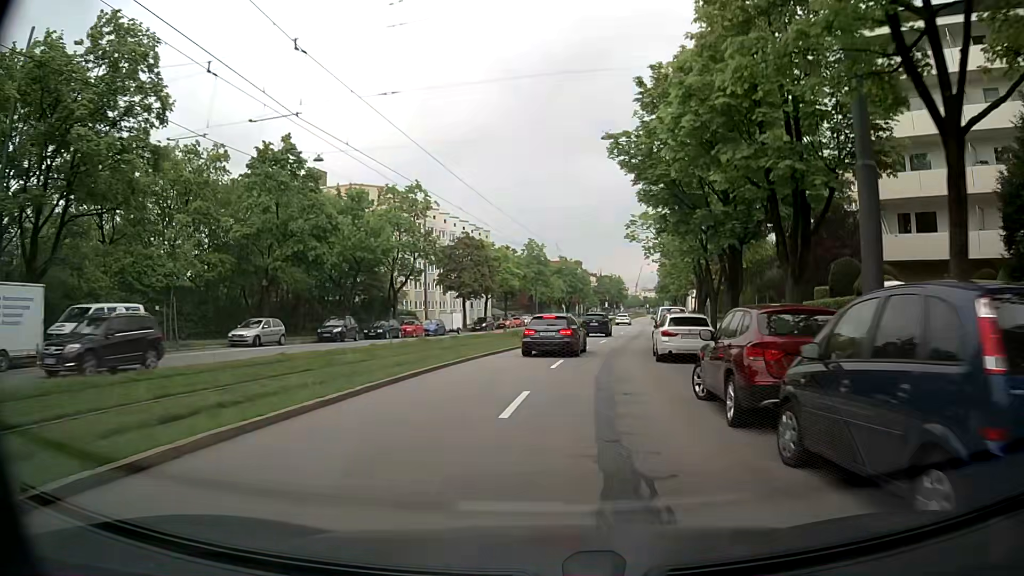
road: secondary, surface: asphalt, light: Day
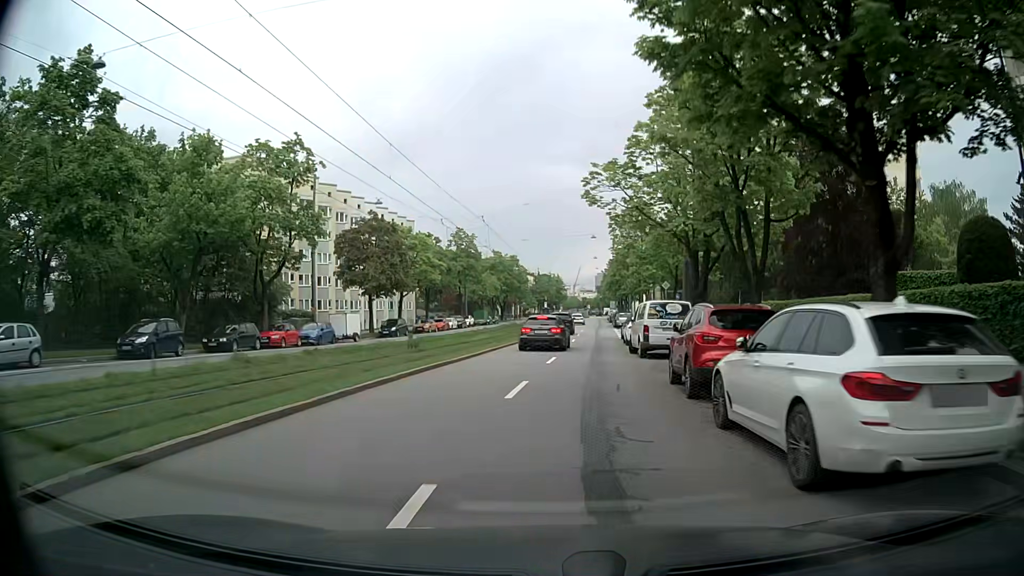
(+0.9, +15.9) m; +5°
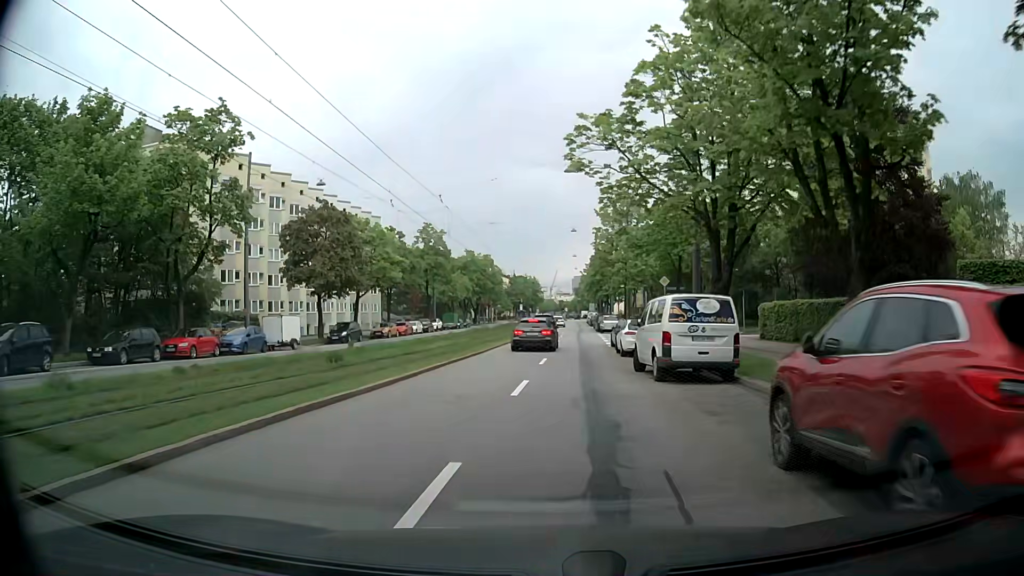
(+0.2, +8.0) m; +3°
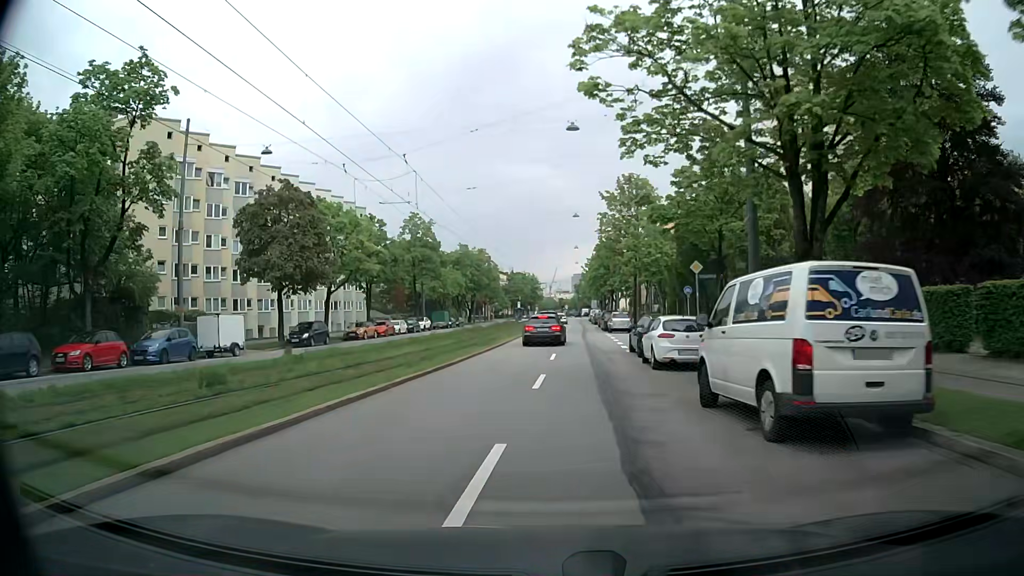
(0.0, +8.3) m; +1°
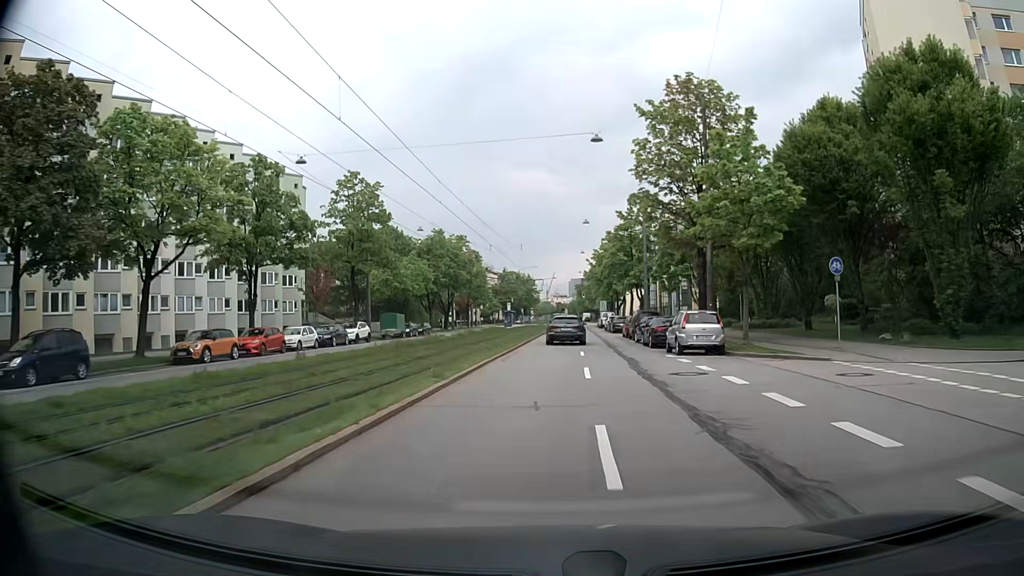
(-0.3, +26.3) m; -1°
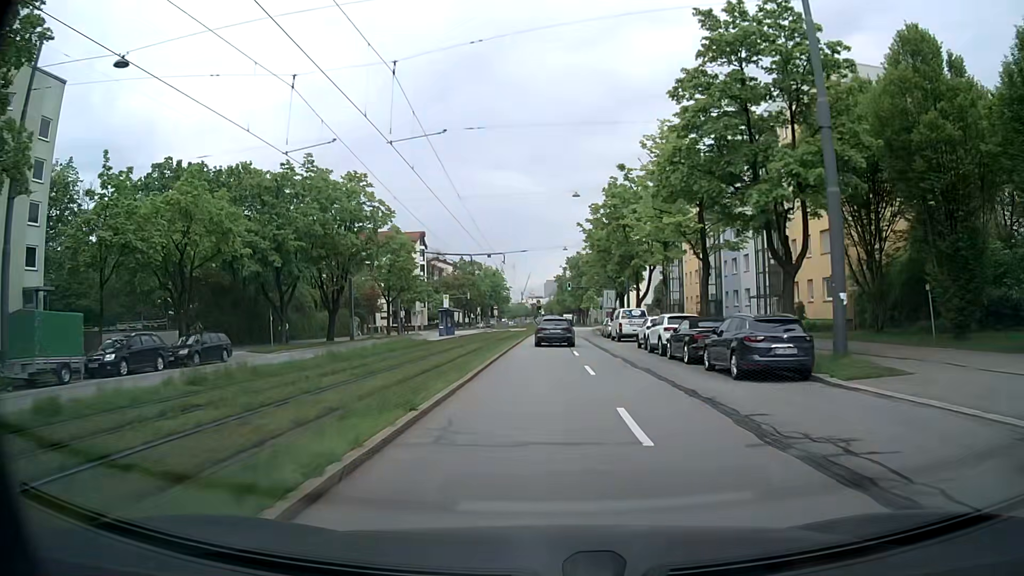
(+1.1, +43.5) m; +2°
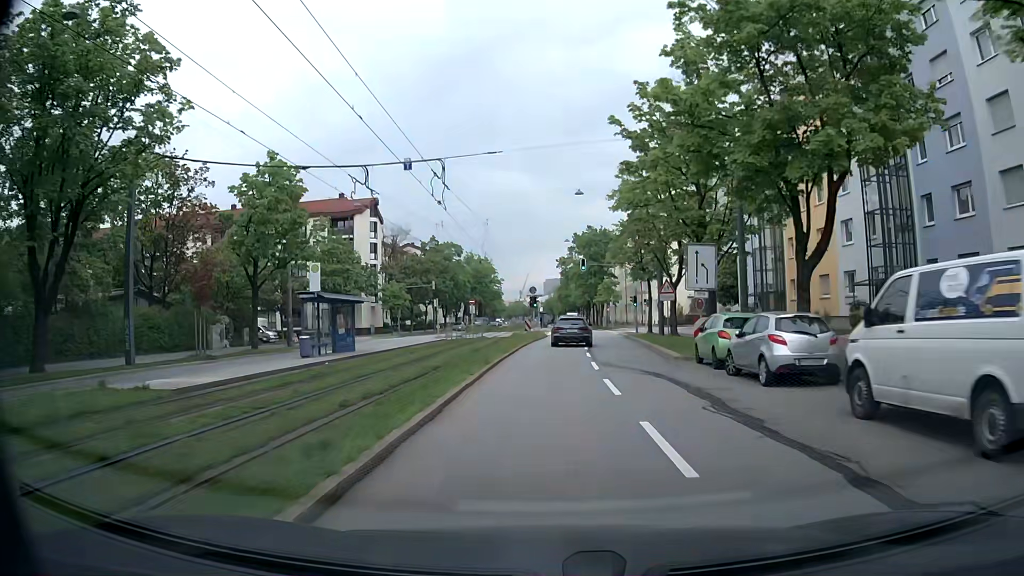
(+0.1, +35.1) m; 0°
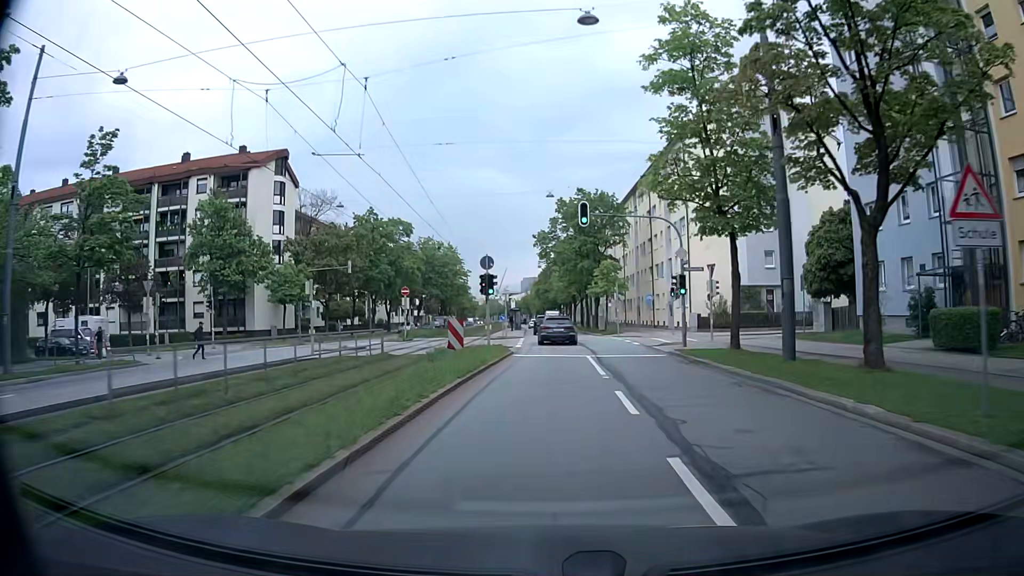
(+0.6, +26.5) m; +2°
(0, +10) (0, +20) (0, +30) (0, +40) (0, +50) (0, +60) (0, +70) (0, +80) (0, +90) (-1, +100) m
